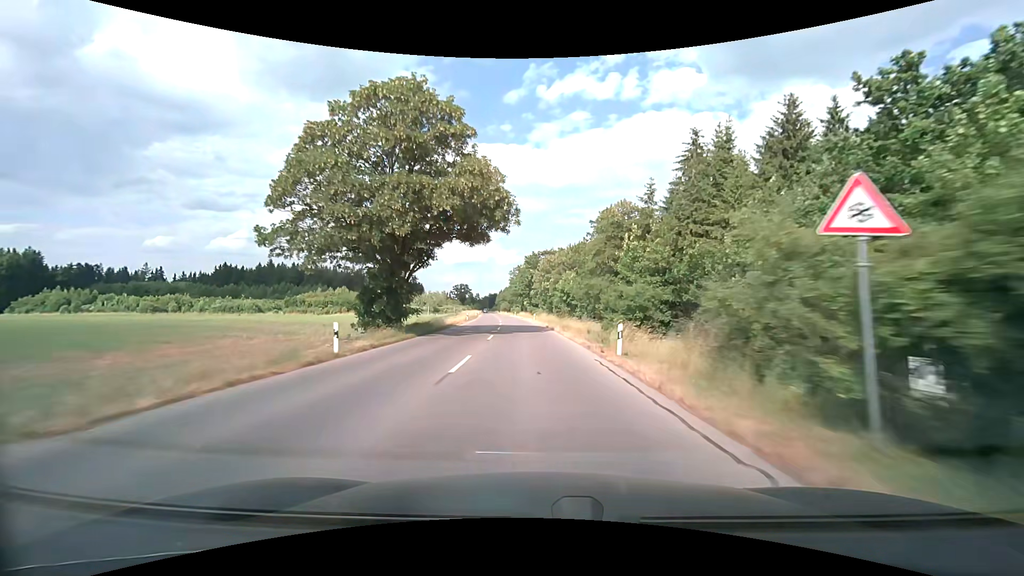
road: tertiary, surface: asphalt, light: Day
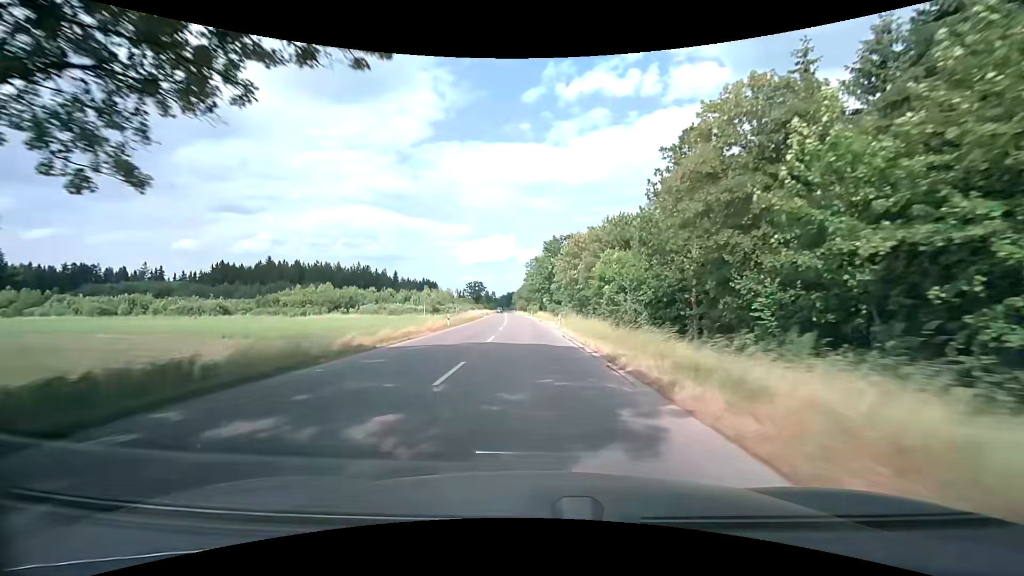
(-0.5, +26.1) m; -2°
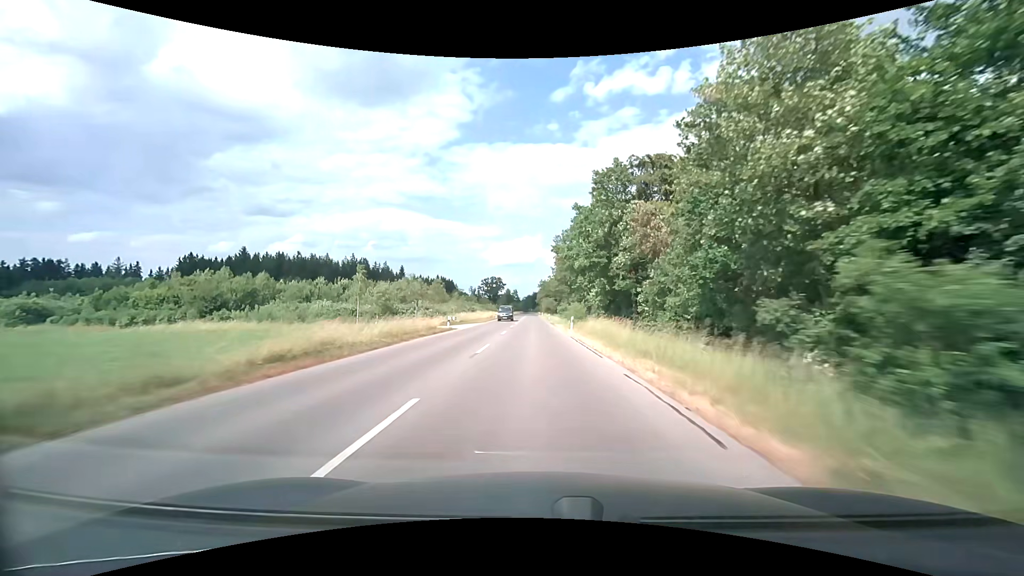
(-1.8, +53.2) m; -3°
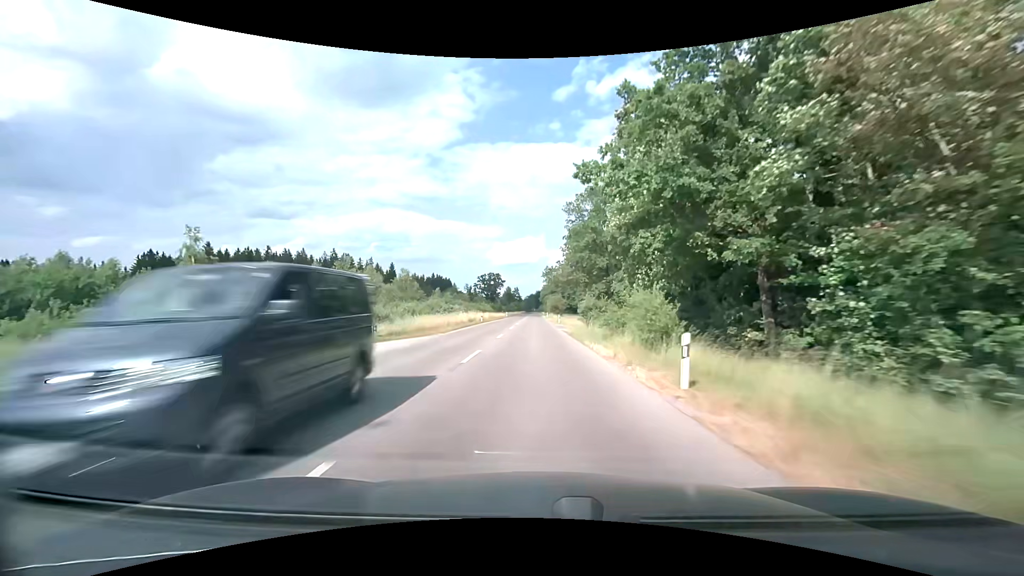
(-0.2, +27.1) m; 0°
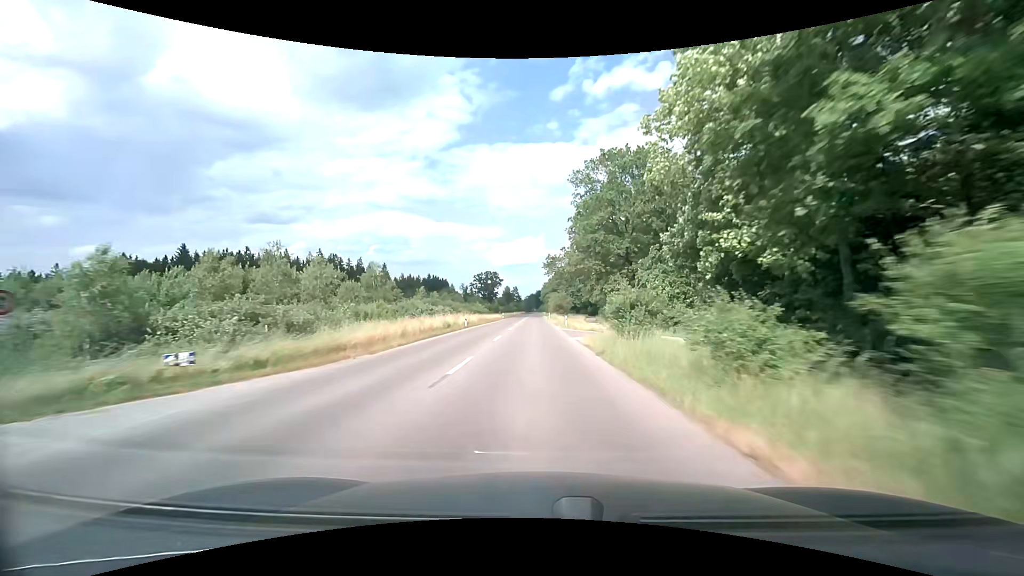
(0.0, +13.7) m; 0°
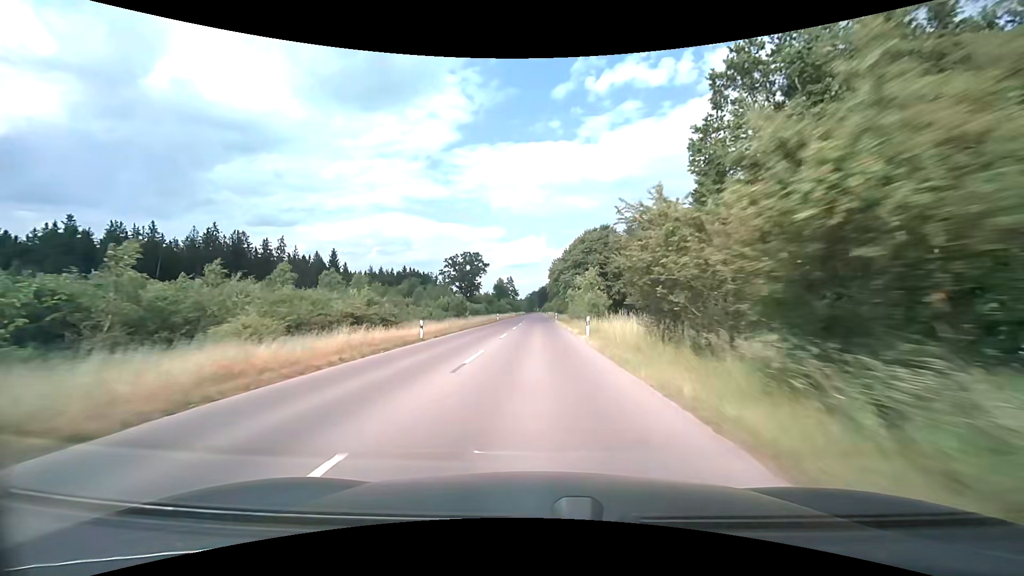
(-0.3, +69.4) m; -1°
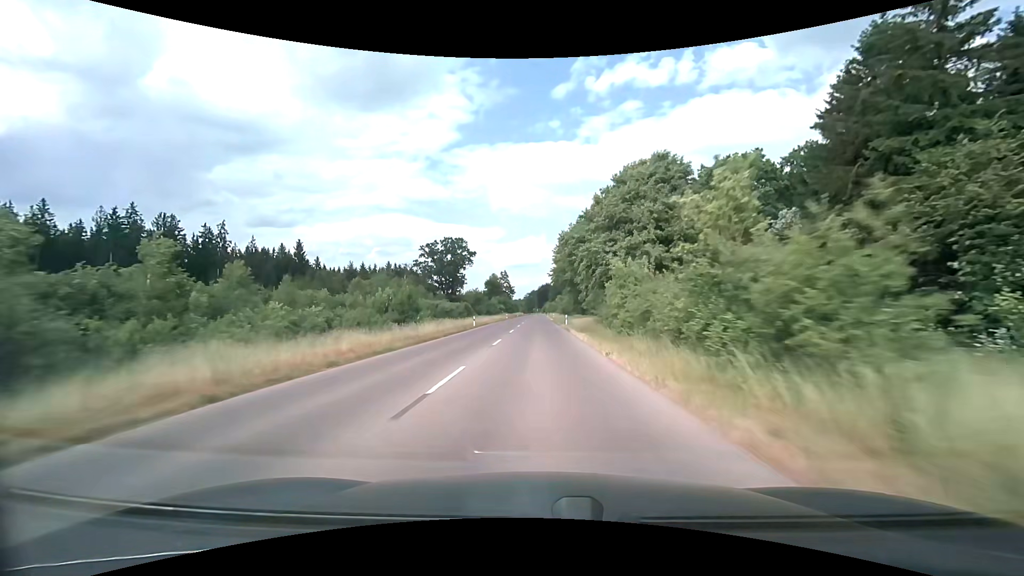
(+0.1, +28.3) m; 0°
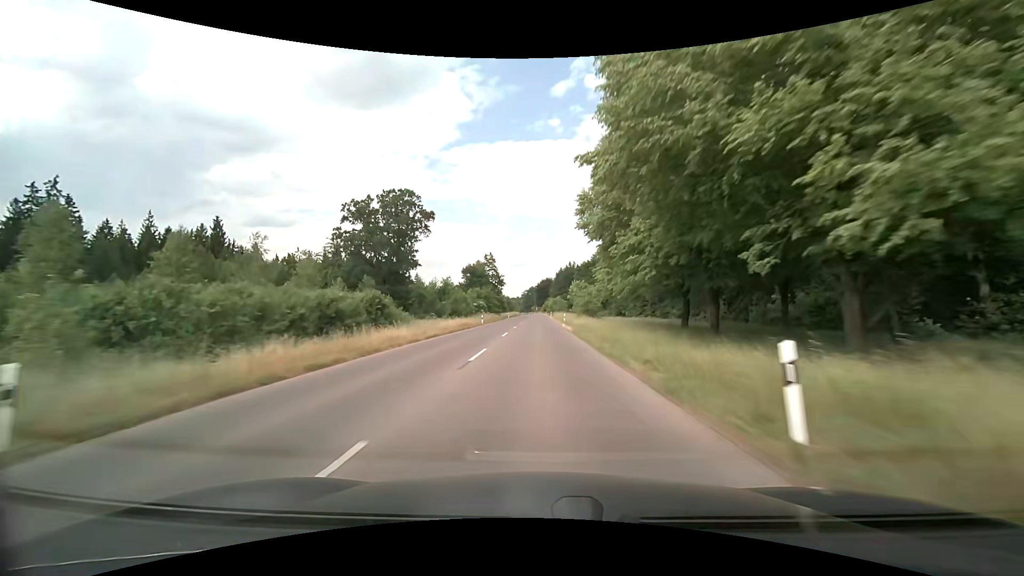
(0.0, +43.0) m; 0°
(0, +10) (0, +20) (0, +30) (0, +40) (0, +50) (0, +60) (0, +70) (0, +80) (0, +90) (0, +100) m
